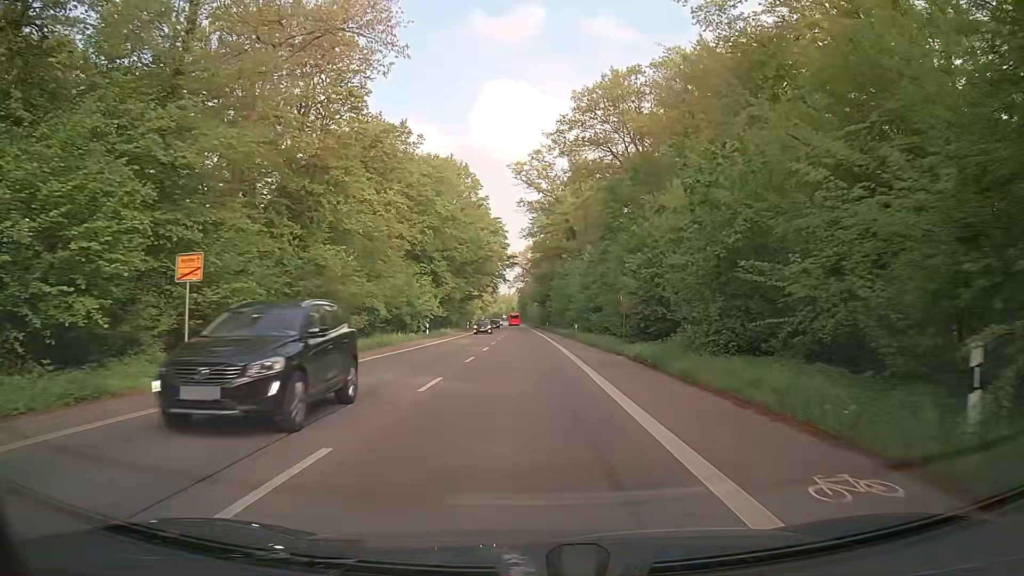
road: secondary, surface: asphalt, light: Day
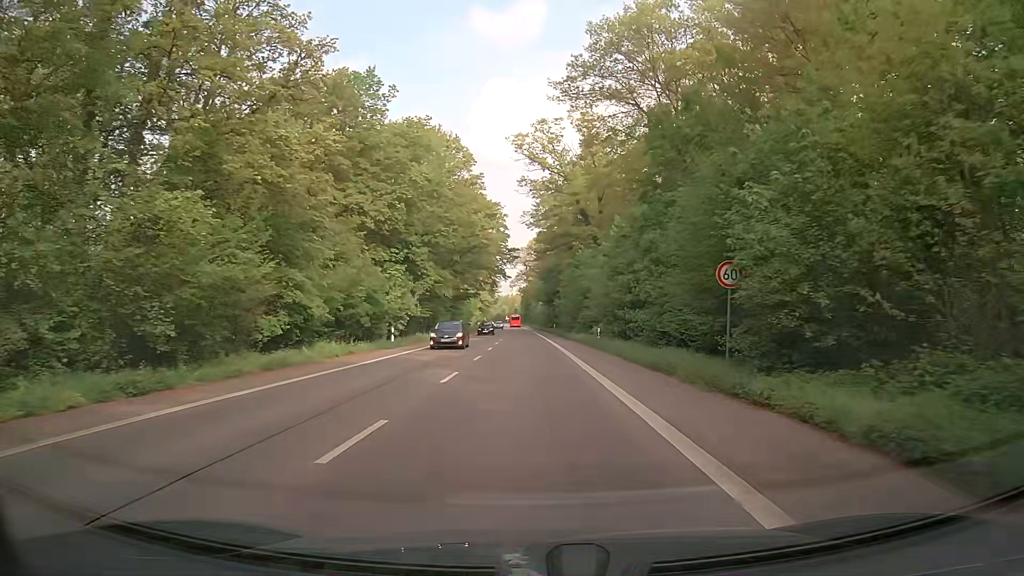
(-0.1, +15.7) m; 0°
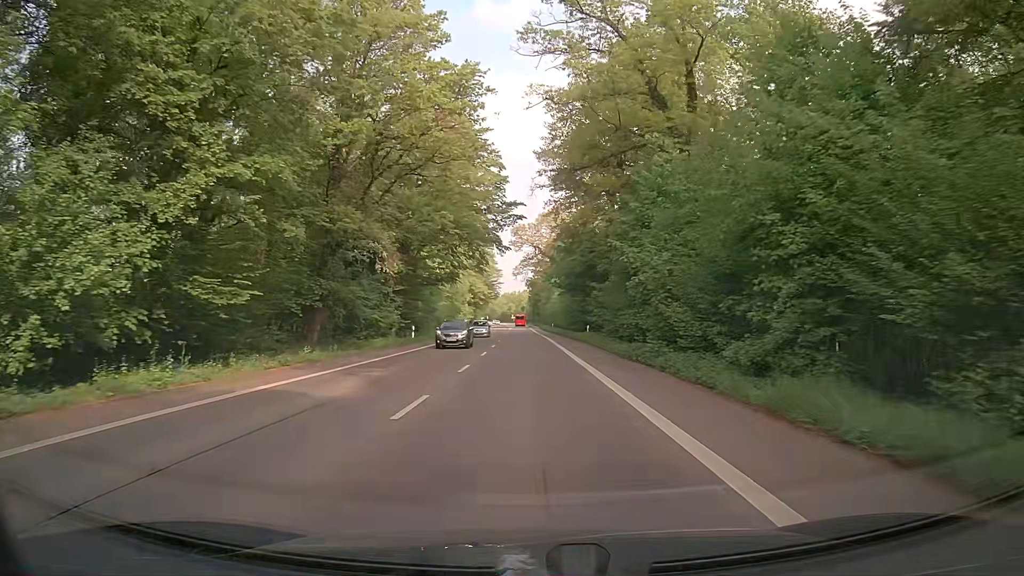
(-0.7, +42.3) m; -2°
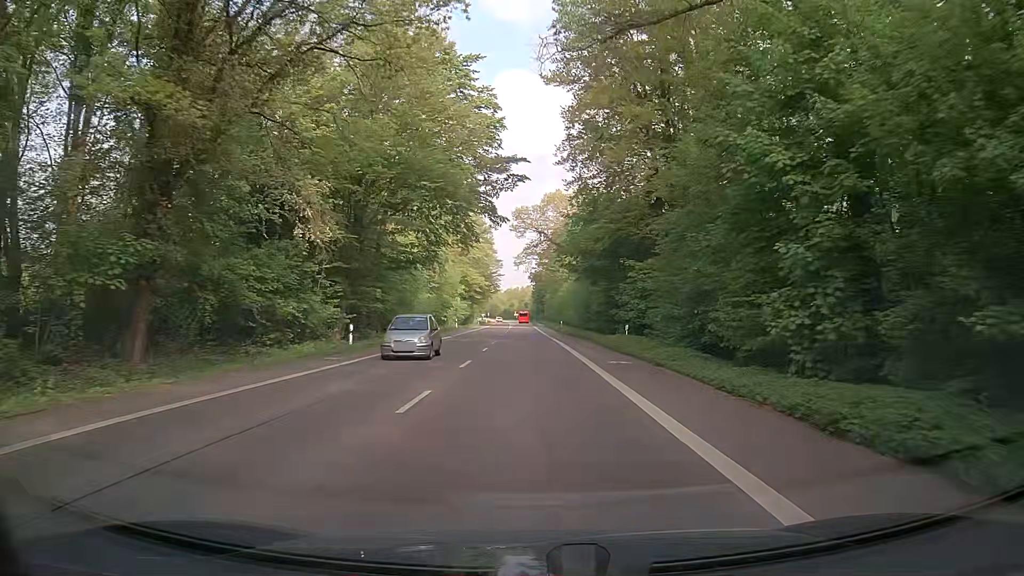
(+0.2, +17.9) m; 0°
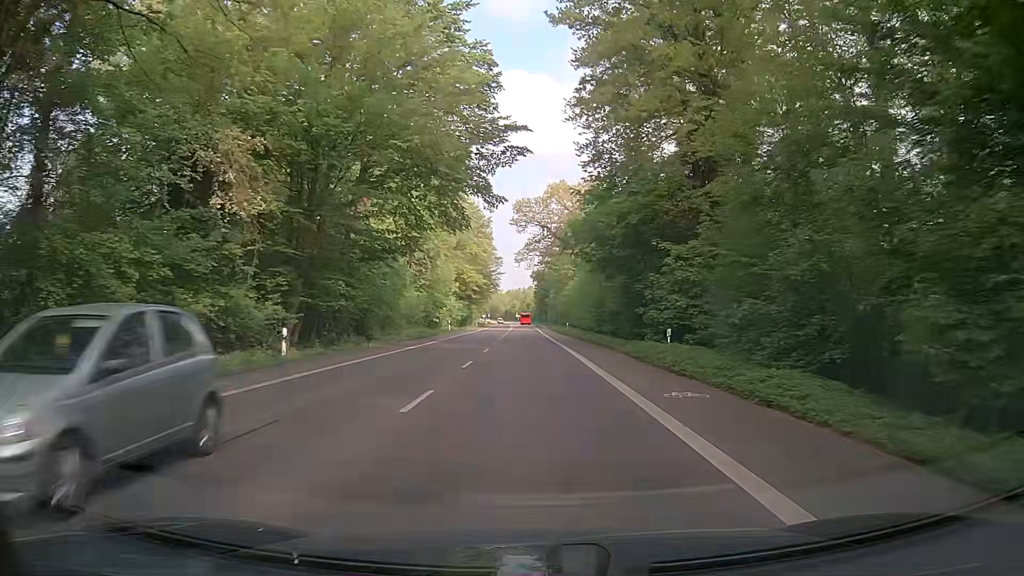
(+0.1, +8.9) m; 0°
